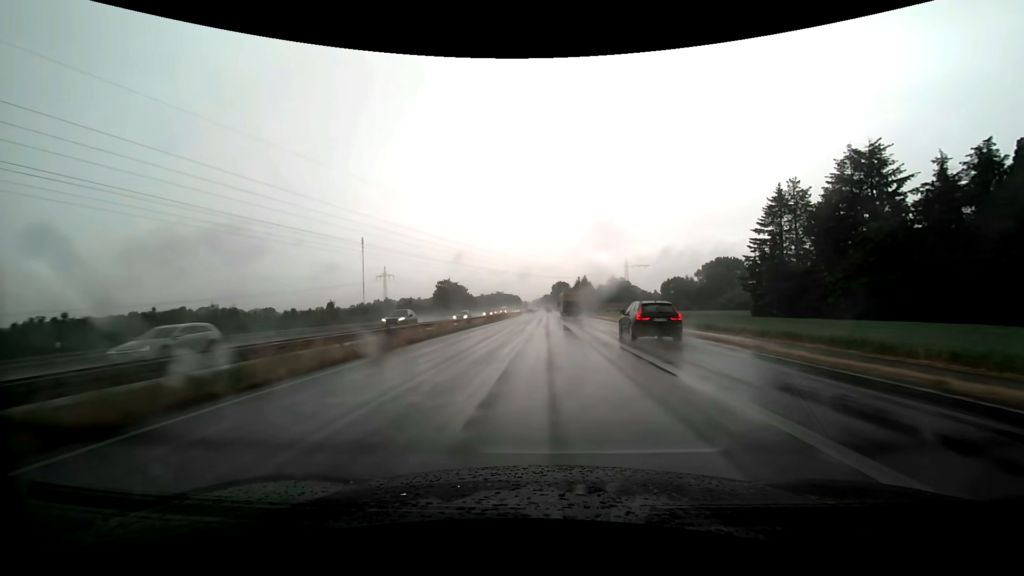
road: trunk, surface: asphalt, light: Day
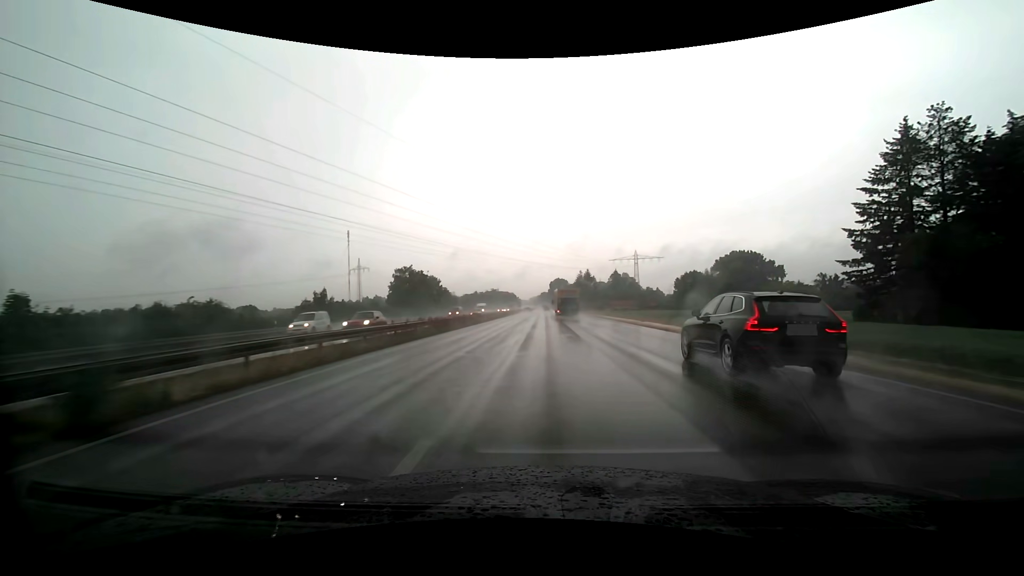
(+0.1, +33.6) m; 0°
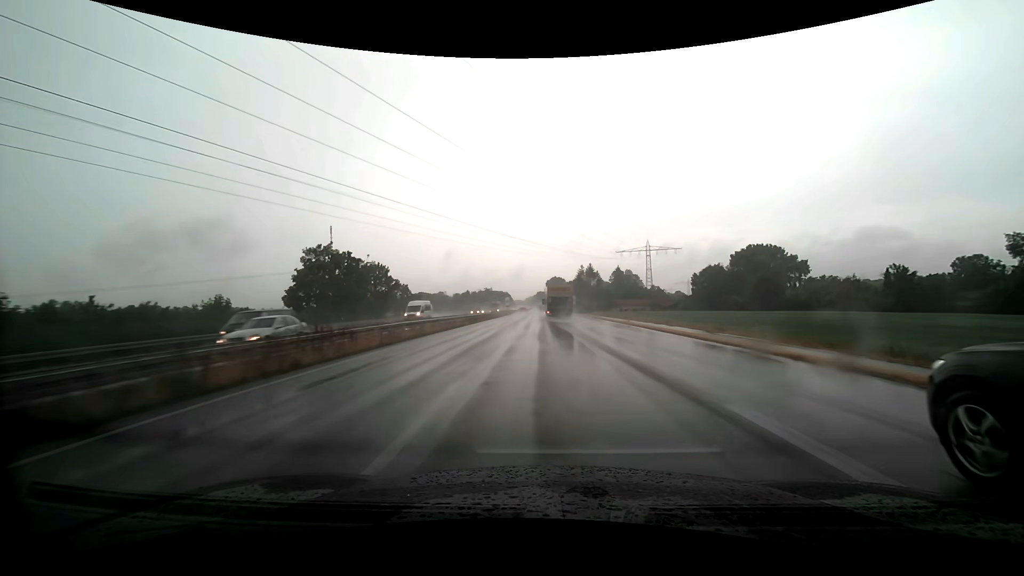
(+0.1, +33.1) m; 0°
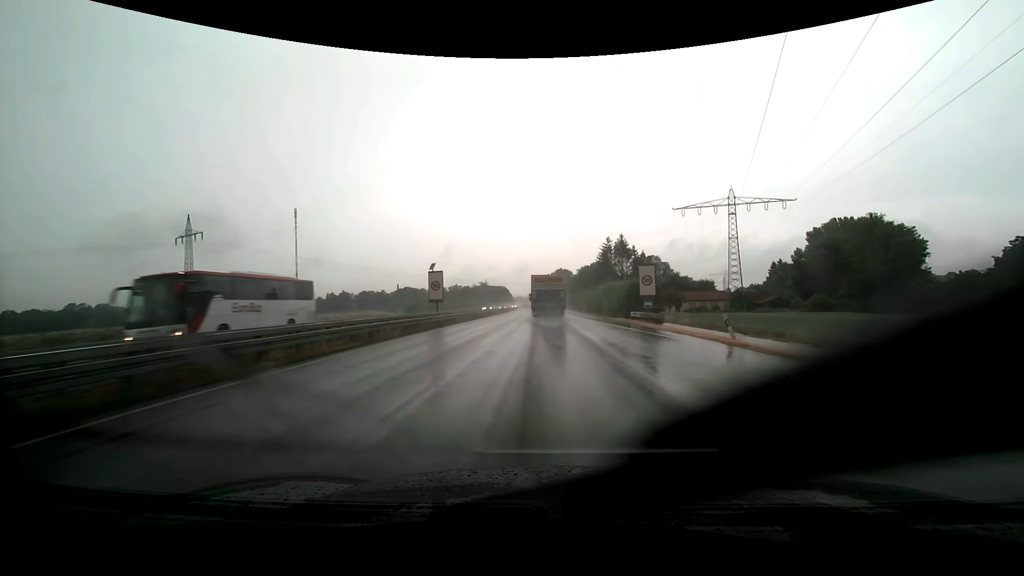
(-0.3, +78.5) m; 0°
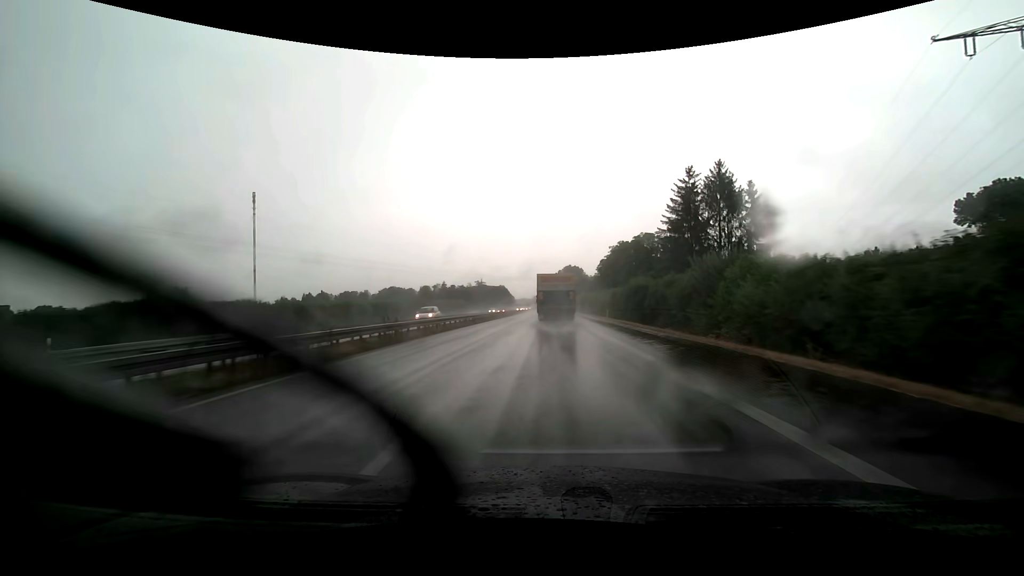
(-0.7, +70.8) m; 0°
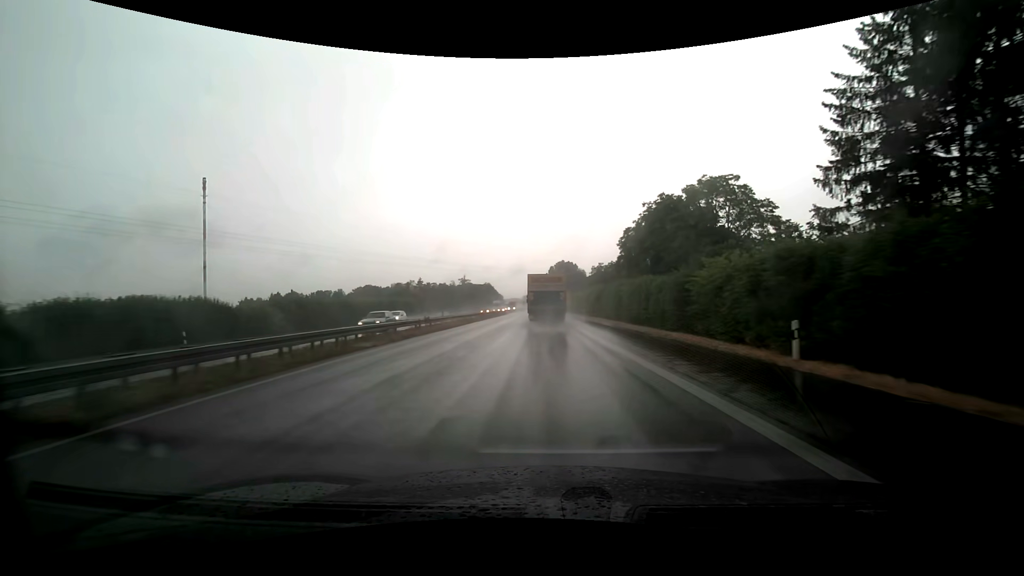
(+0.3, +40.6) m; +1°
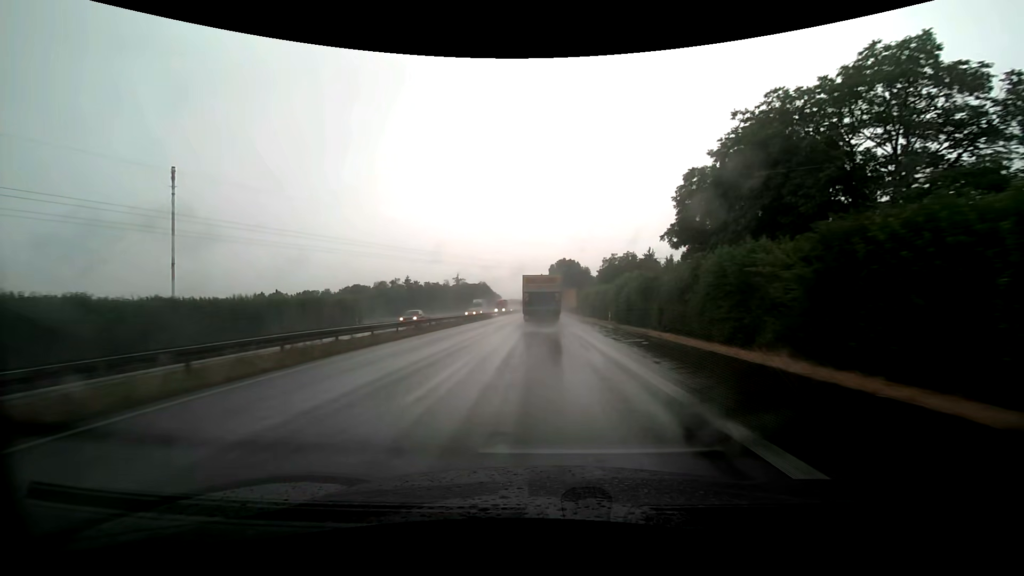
(0.0, +26.8) m; 0°
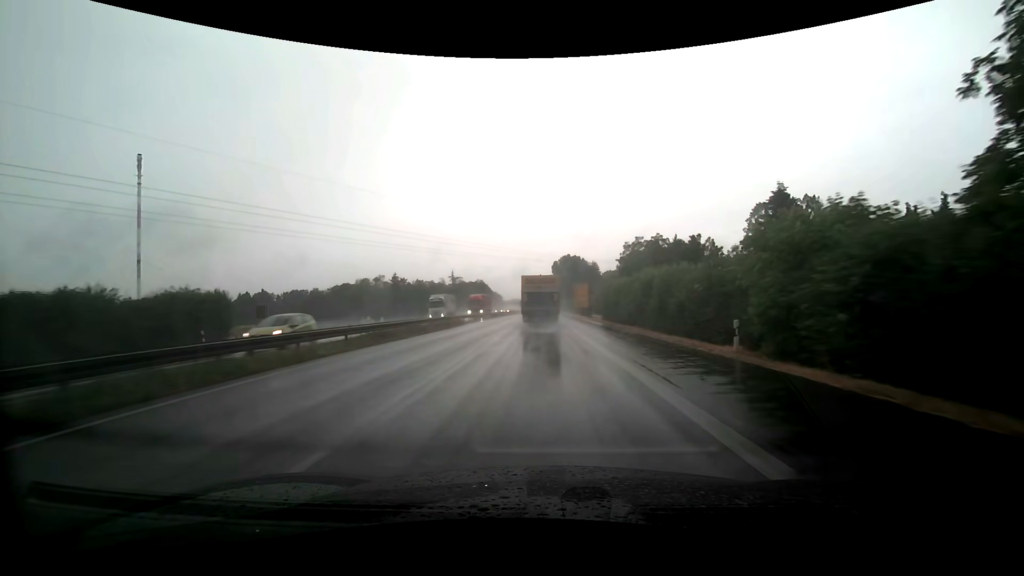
(-0.2, +26.9) m; -1°
(0, +10) (0, +20) (0, +30) (0, +40) (0, +50) (0, +60) (0, +70) (0, +80) (0, +90) (0, +100) m
